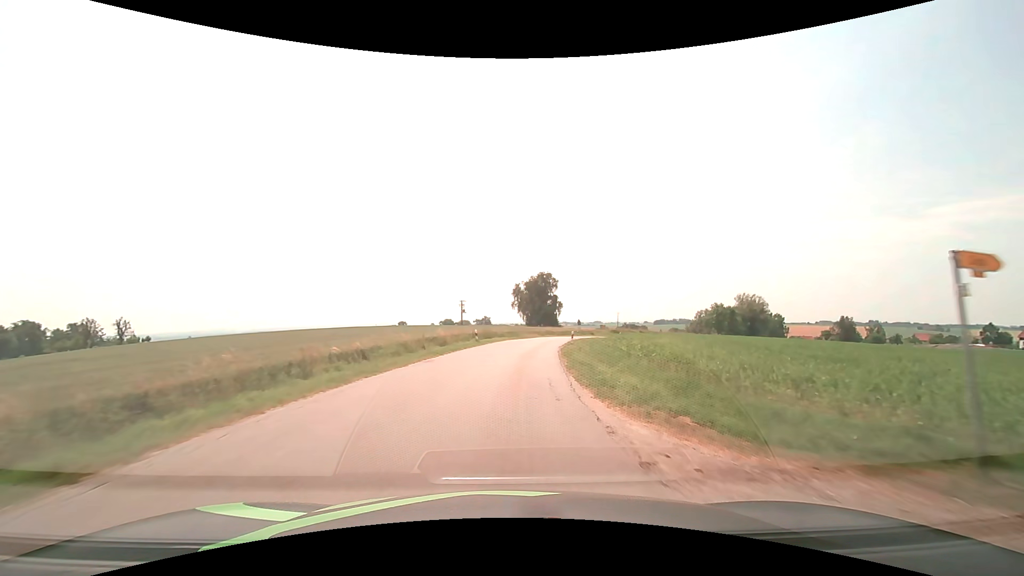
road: tertiary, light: Day
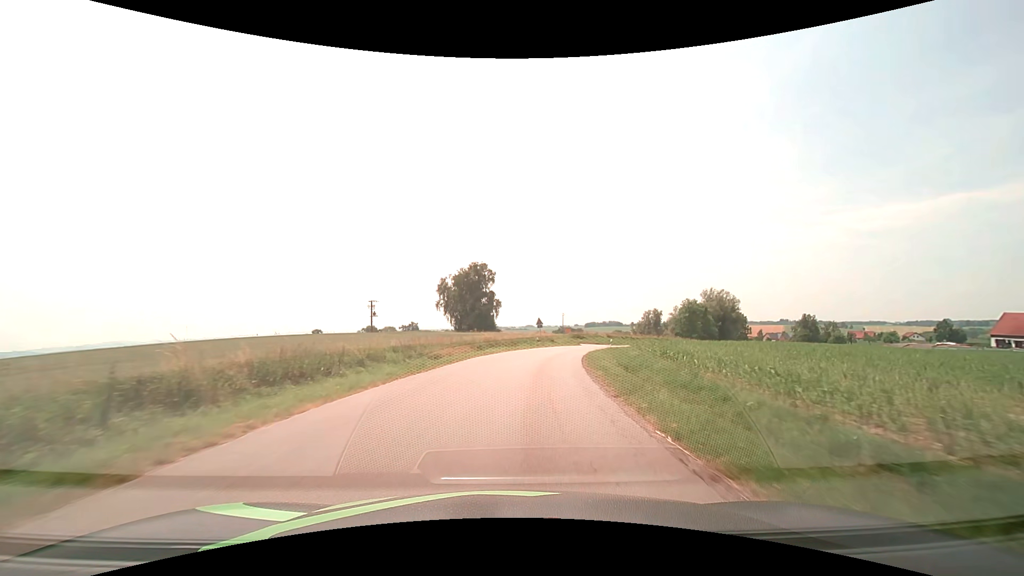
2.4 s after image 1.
(+1.8, +36.4) m; +7°
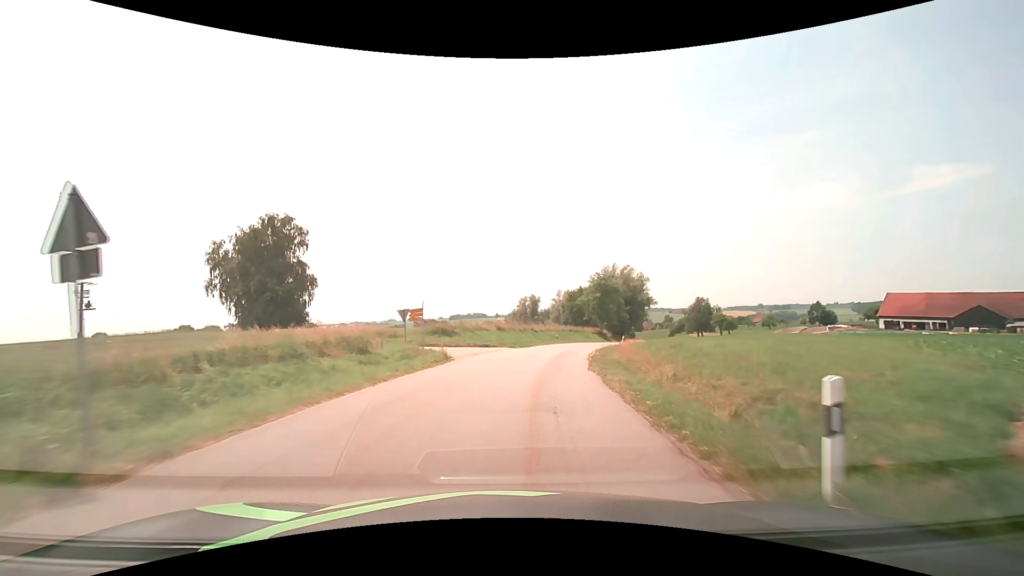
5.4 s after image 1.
(+6.1, +45.3) m; +15°
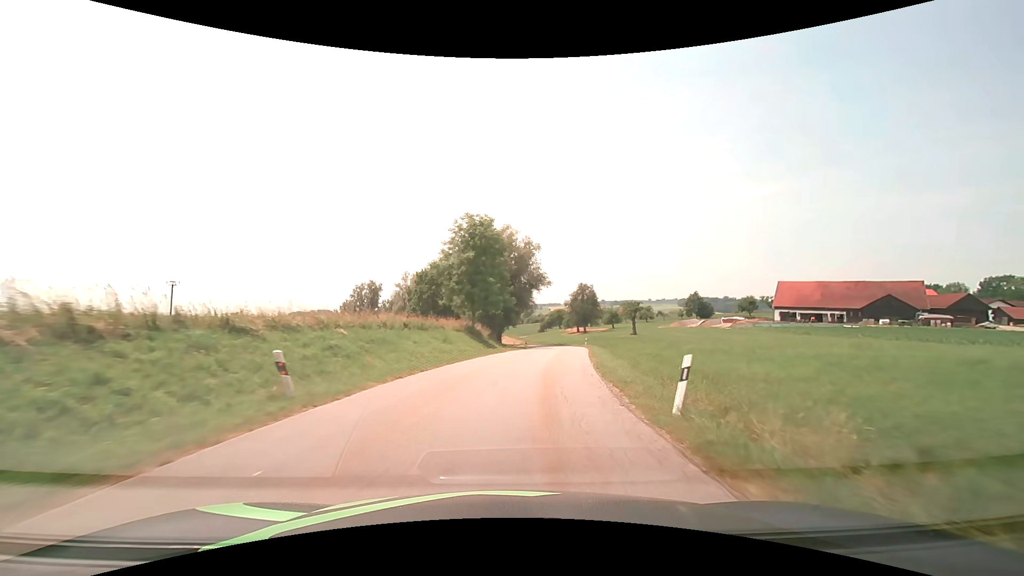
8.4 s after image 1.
(+6.5, +45.6) m; +16°
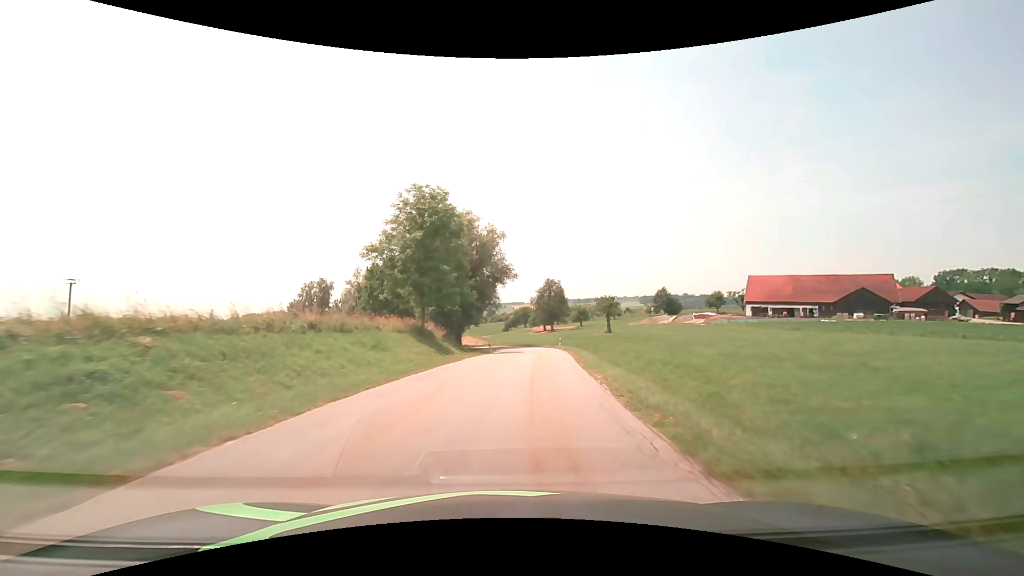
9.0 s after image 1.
(+0.4, +9.2) m; +5°
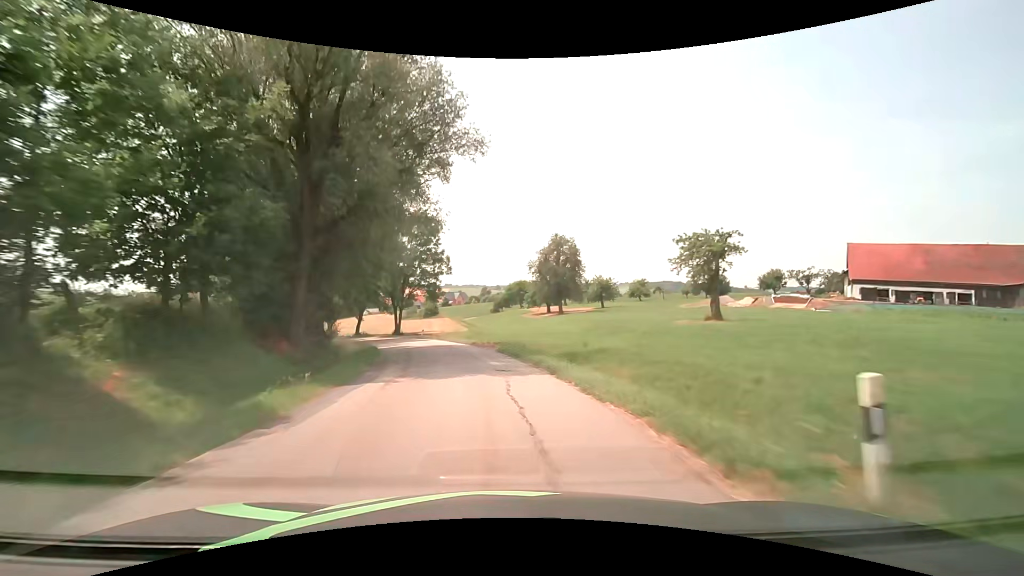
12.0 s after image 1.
(+2.9, +46.1) m; +1°
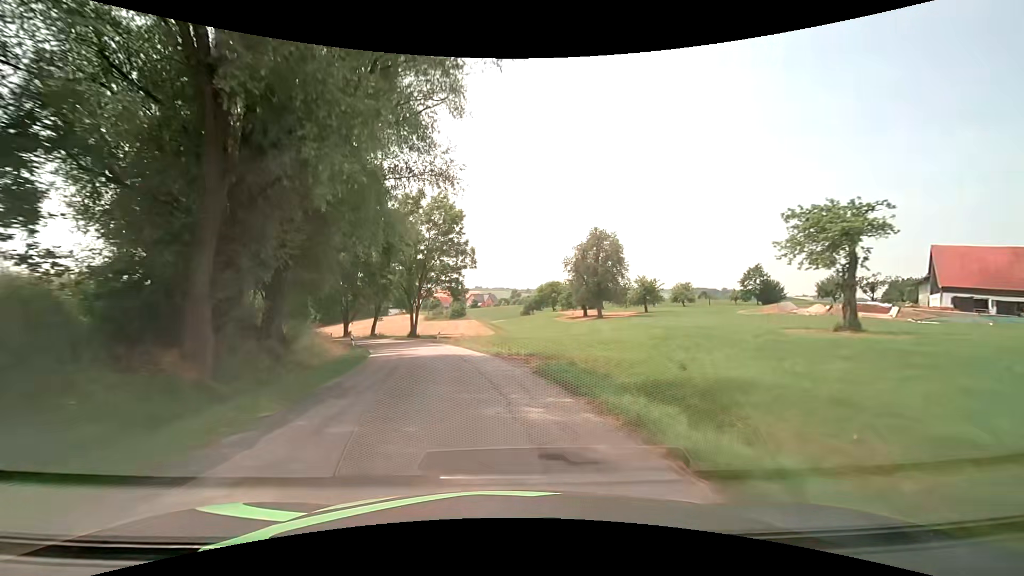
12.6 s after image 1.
(-0.3, +9.2) m; -3°
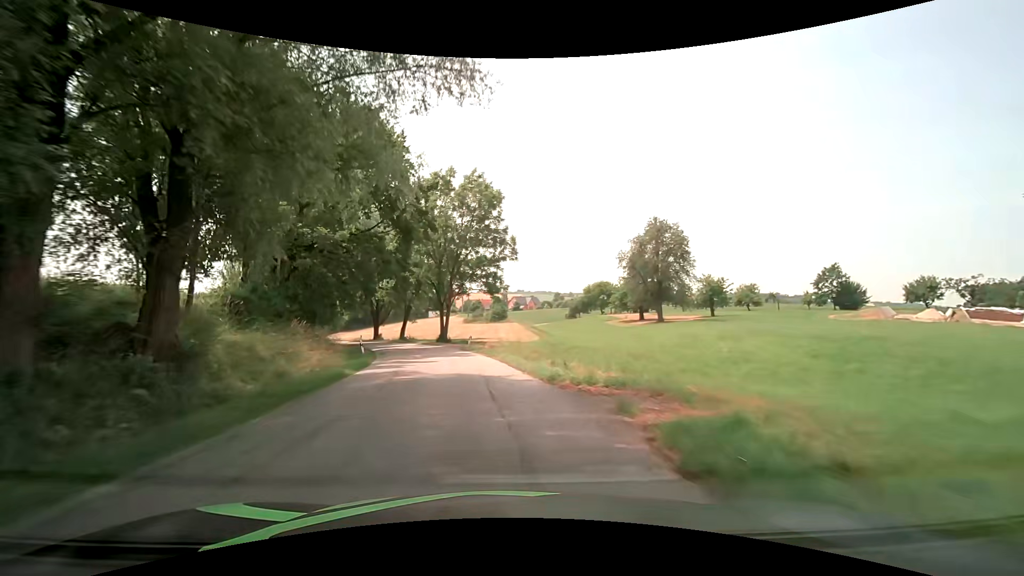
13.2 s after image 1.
(-0.4, +9.1) m; -4°
(-1, +10) (-2, +20) (-4, +30) (-7, +39) (-10, +49) (-14, +58) (-19, +67) (-24, +75) (-29, +84) (-35, +92) m
